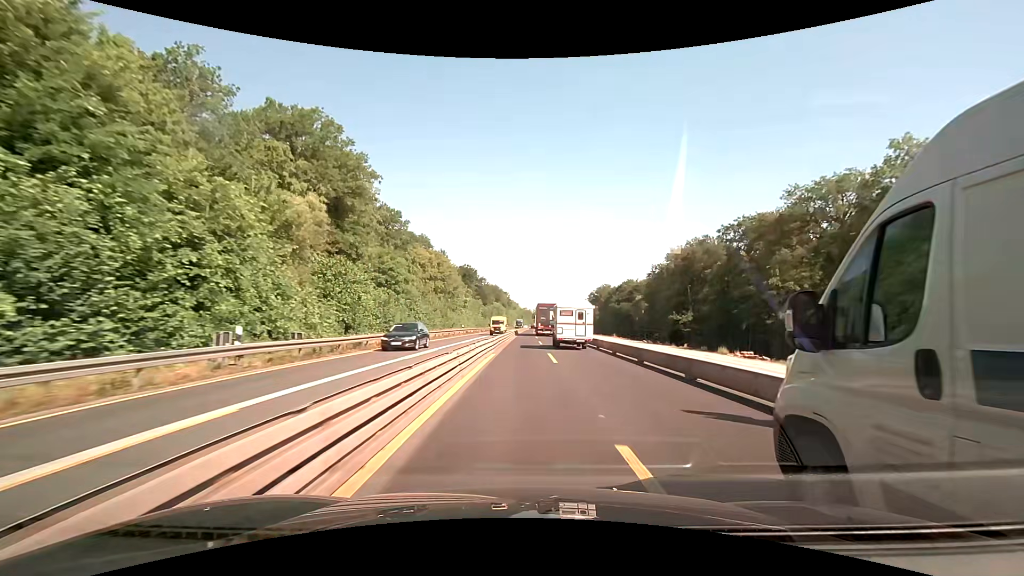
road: motorway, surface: concrete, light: Day
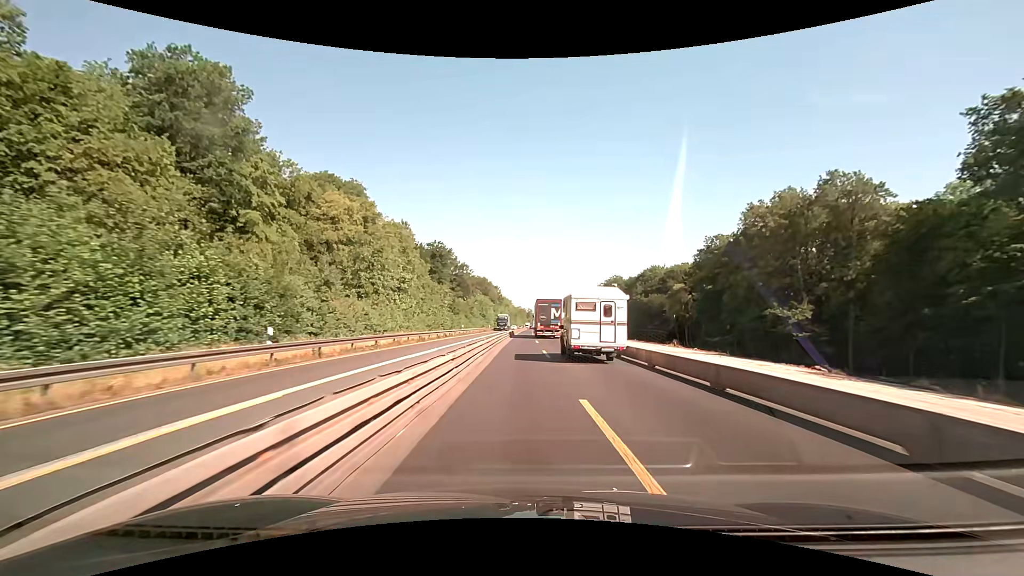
(+0.5, +50.2) m; +1°
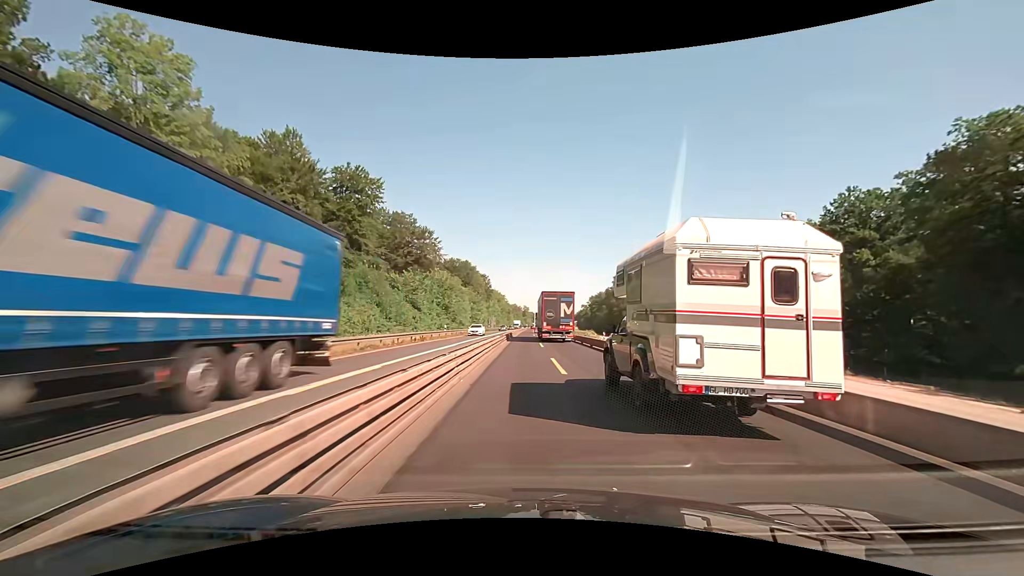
(+0.2, +61.9) m; +1°
(0, +10) (0, +20) (0, +30) (0, +40) (0, +50) (0, +60) (0, +70) (0, +80) (+1, +90) (+1, +100) m
